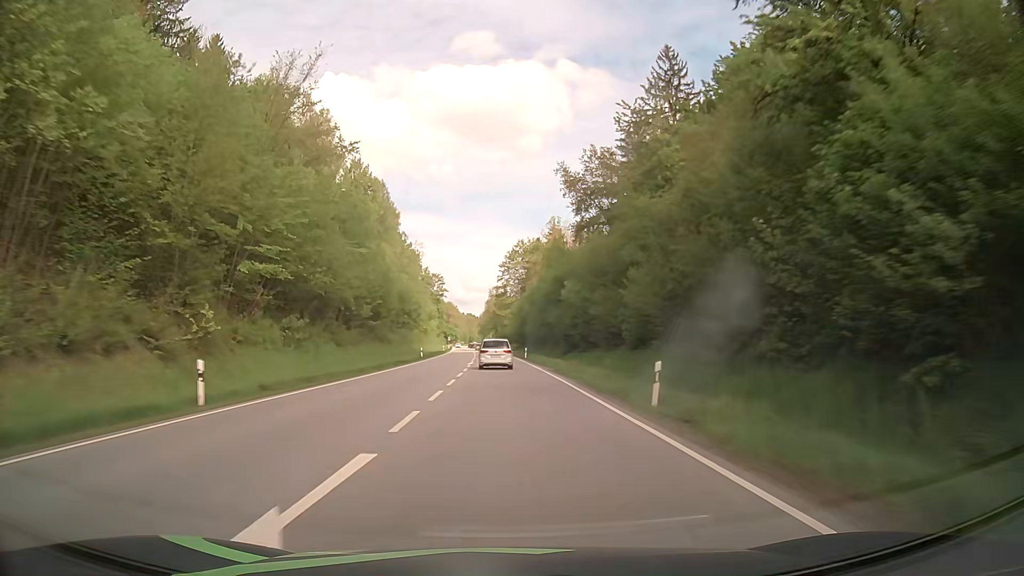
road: primary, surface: asphalt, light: Day
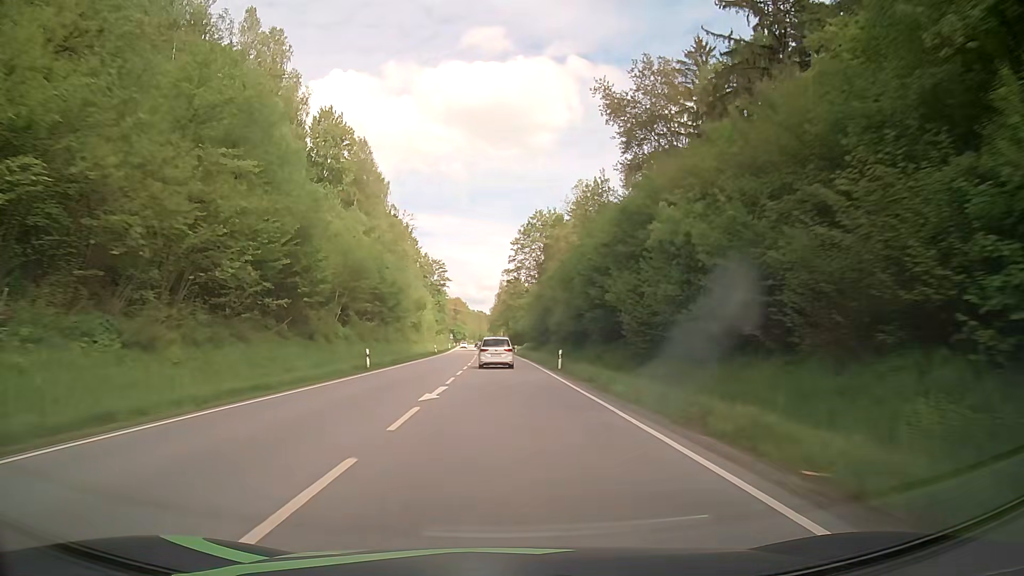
(-0.3, +29.8) m; -1°
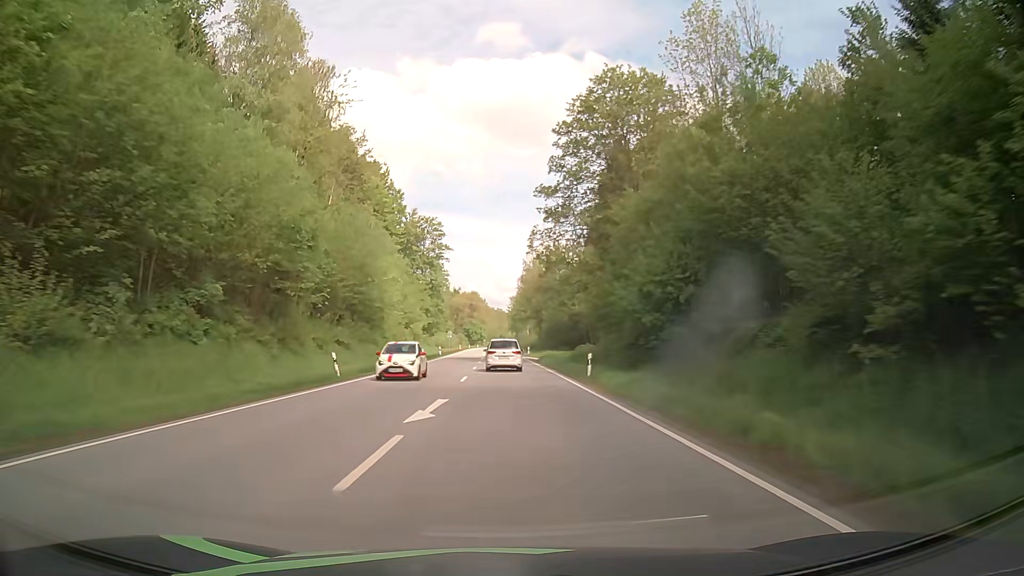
(-1.2, +58.2) m; -2°
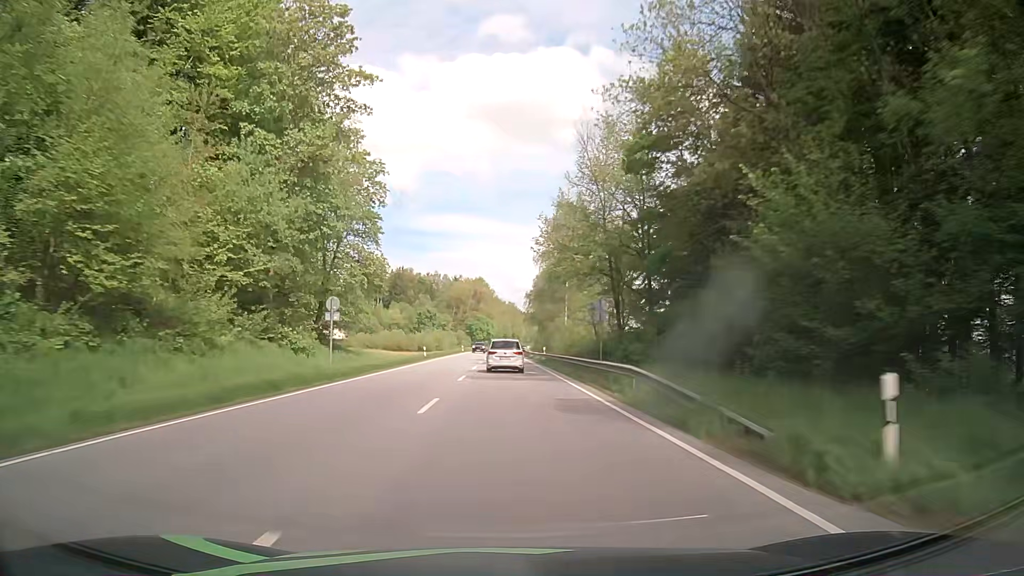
(-0.5, +72.2) m; -1°
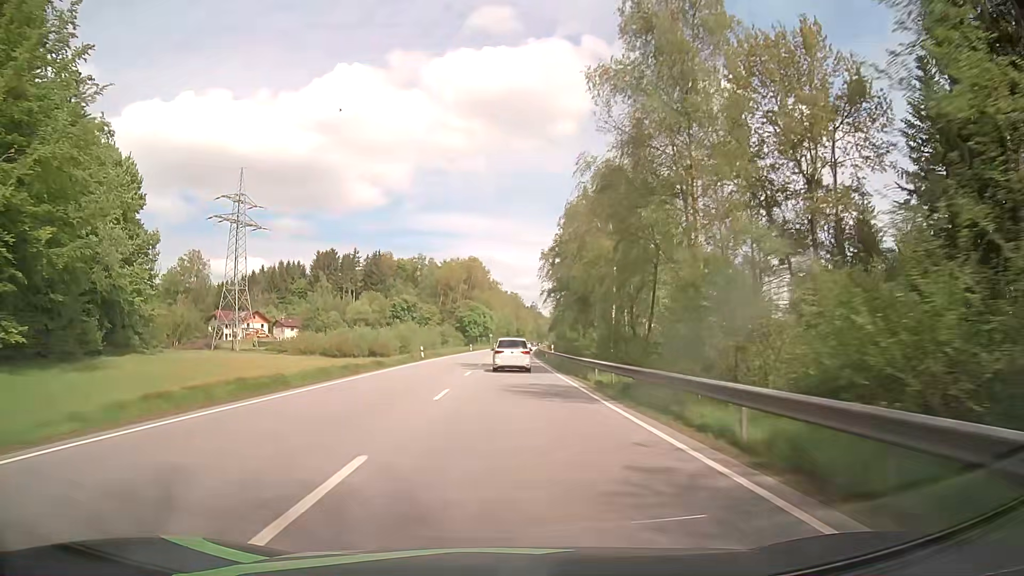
(-0.1, +57.0) m; 0°
